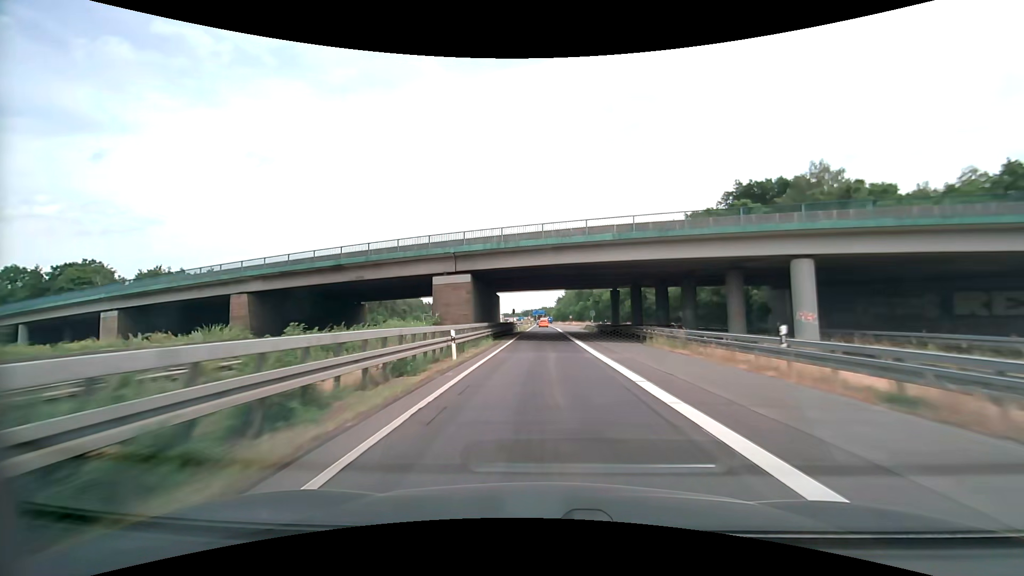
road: motorway_link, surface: asphalt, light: Day
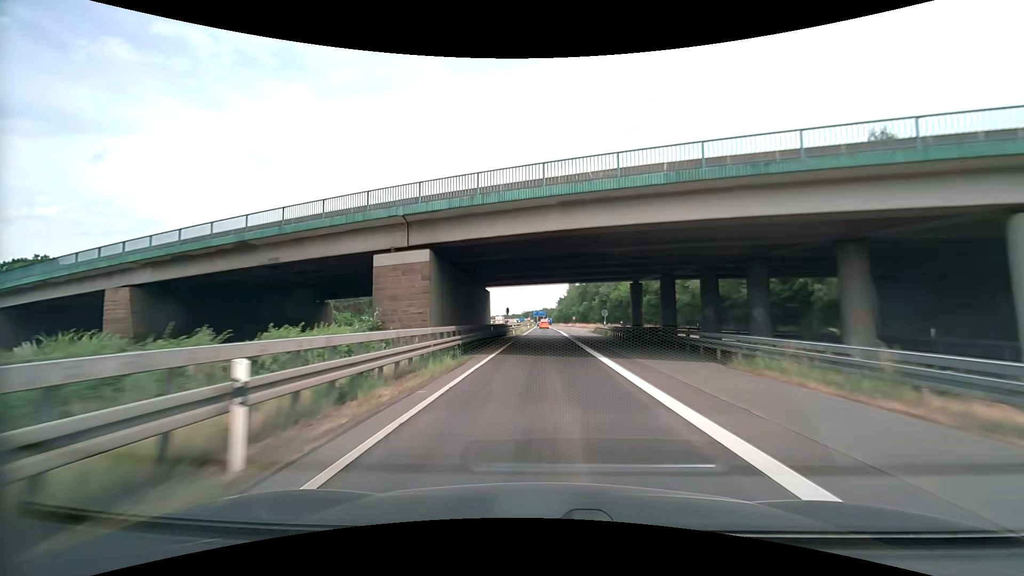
(0.0, +12.5) m; 0°
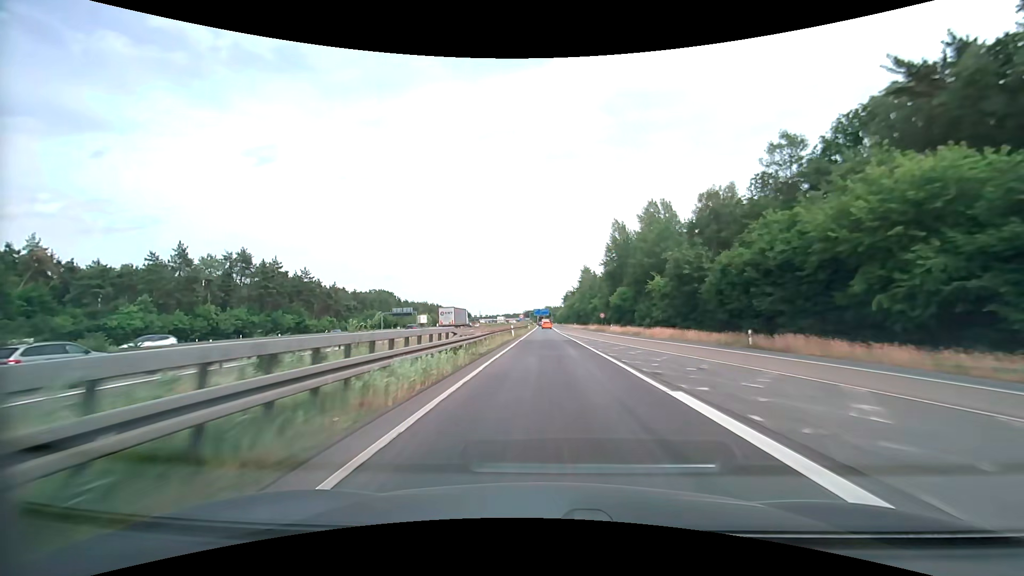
(+0.1, +62.6) m; 0°
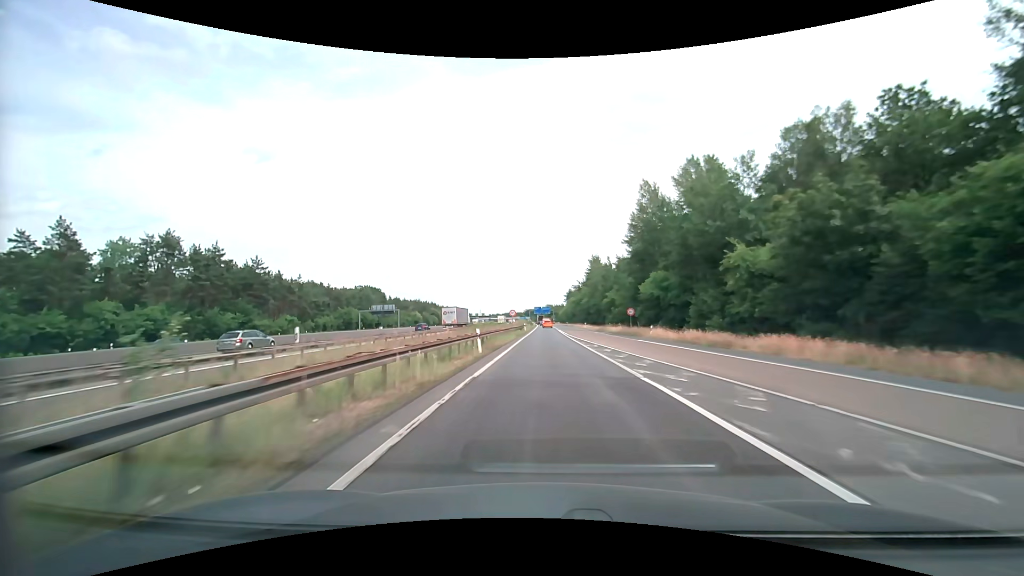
(-0.1, +25.0) m; 0°
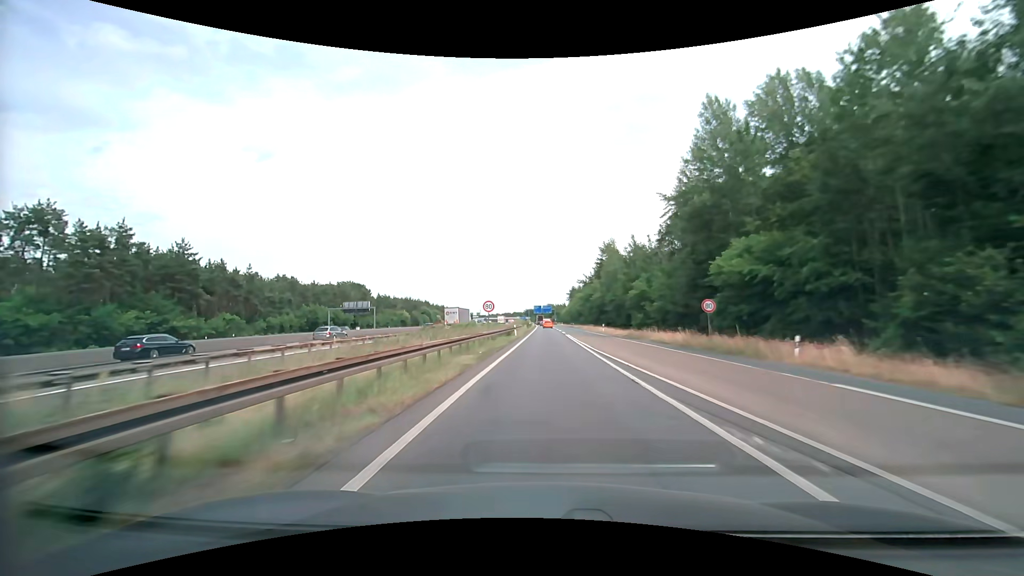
(0.0, +25.0) m; 0°
(0, +10) (0, +20) (0, +30) (0, +40) (0, +50) (0, +60) (0, +70) (0, +80) (0, +90) (0, +100) m
